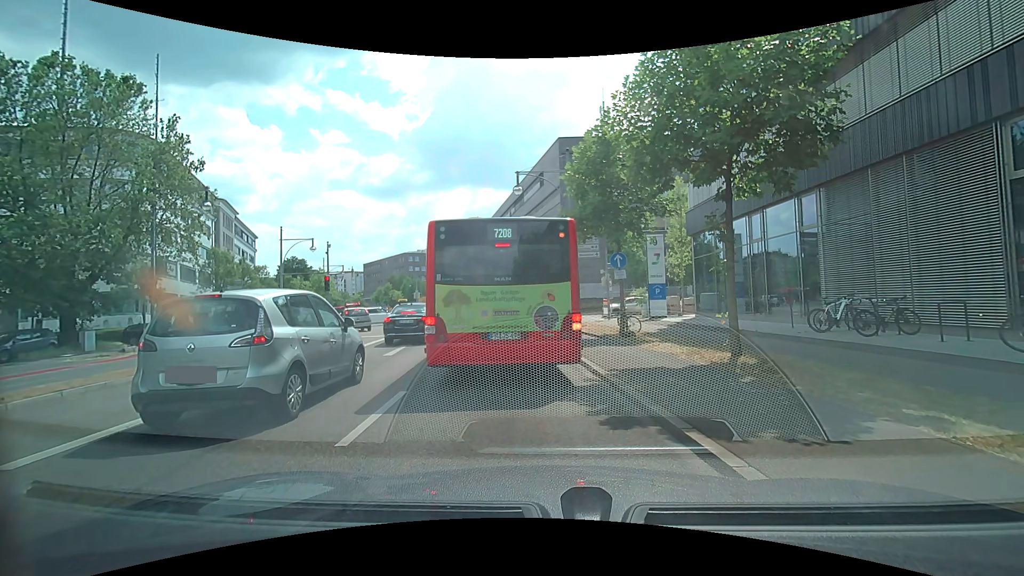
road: primary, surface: asphalt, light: Day
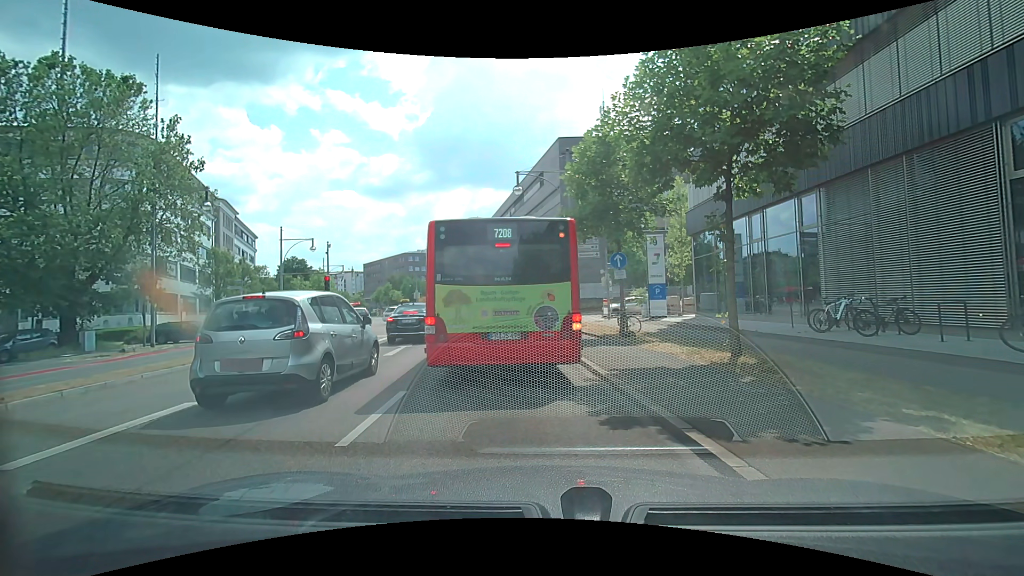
(0.0, 0.0) m; 0°
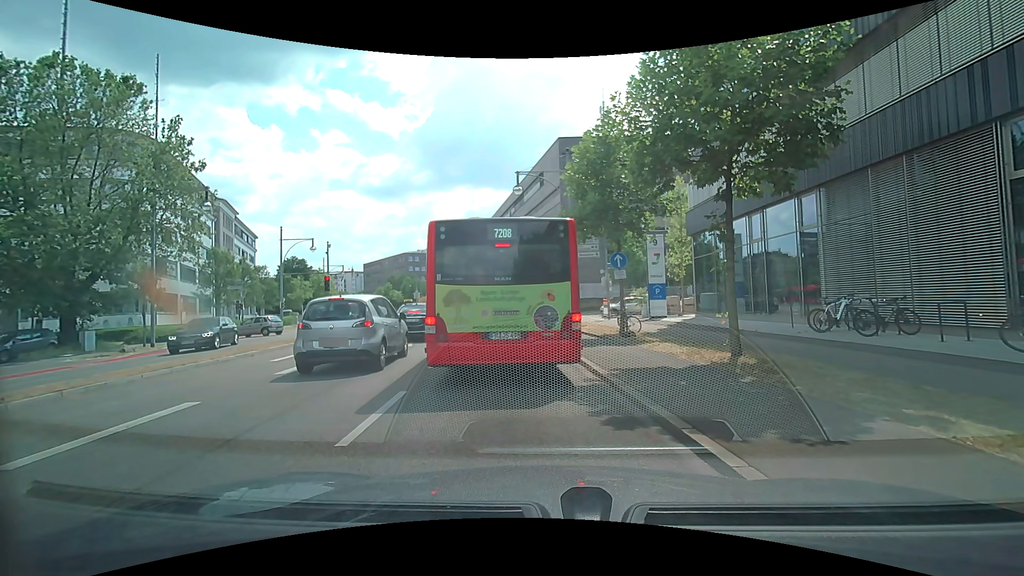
(0.0, 0.0) m; 0°
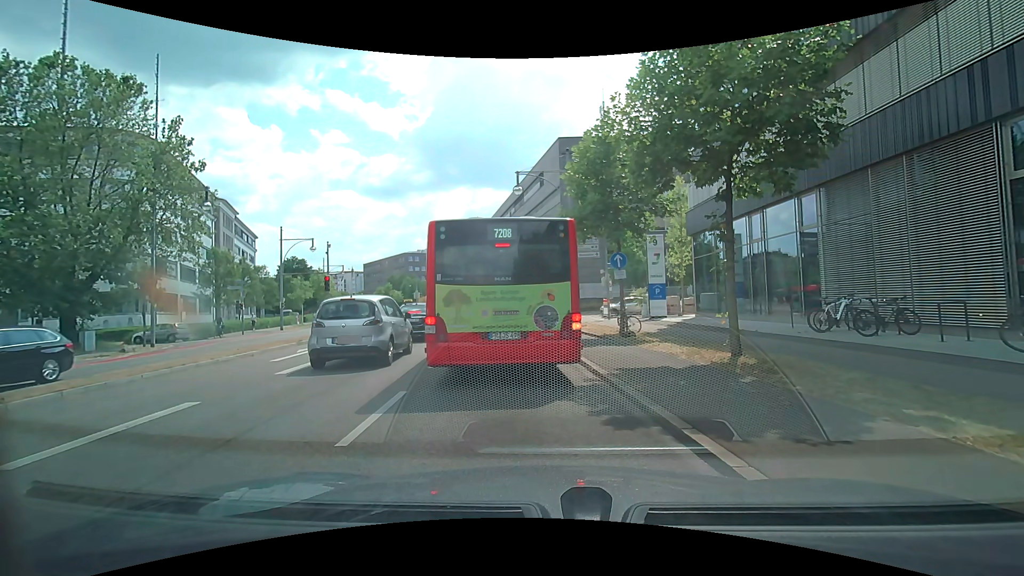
(0.0, 0.0) m; 0°
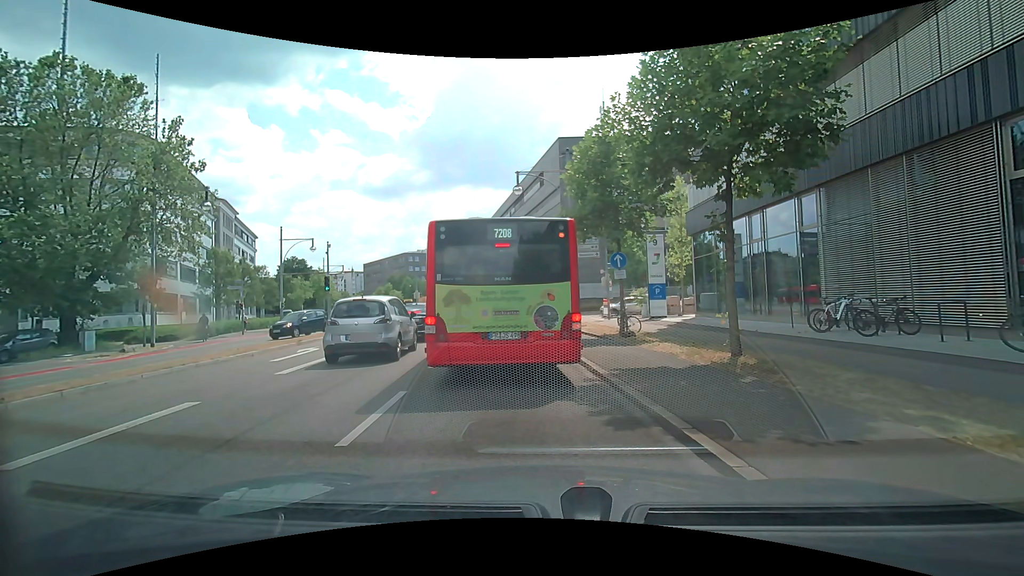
(0.0, 0.0) m; 0°
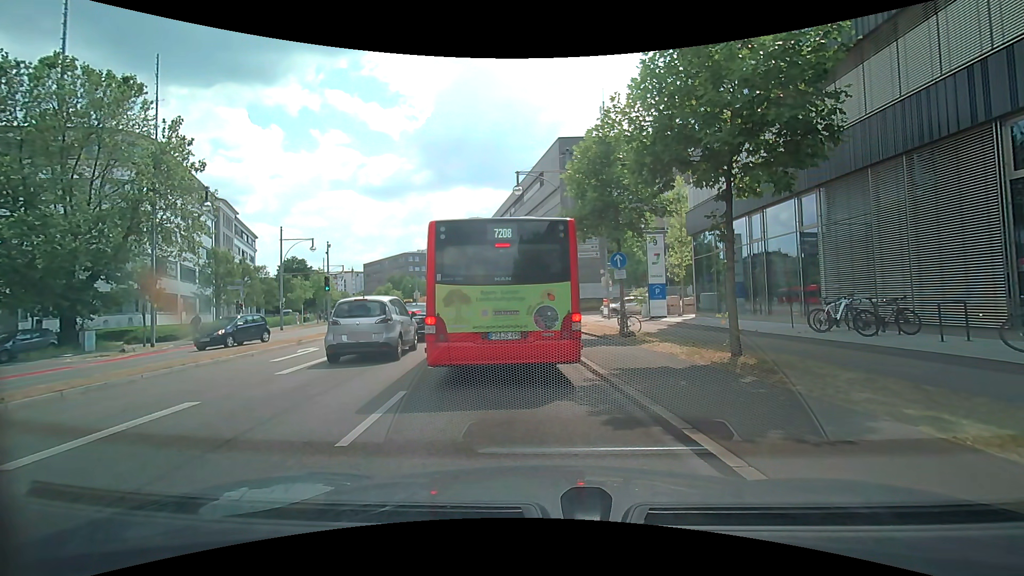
(0.0, 0.0) m; 0°
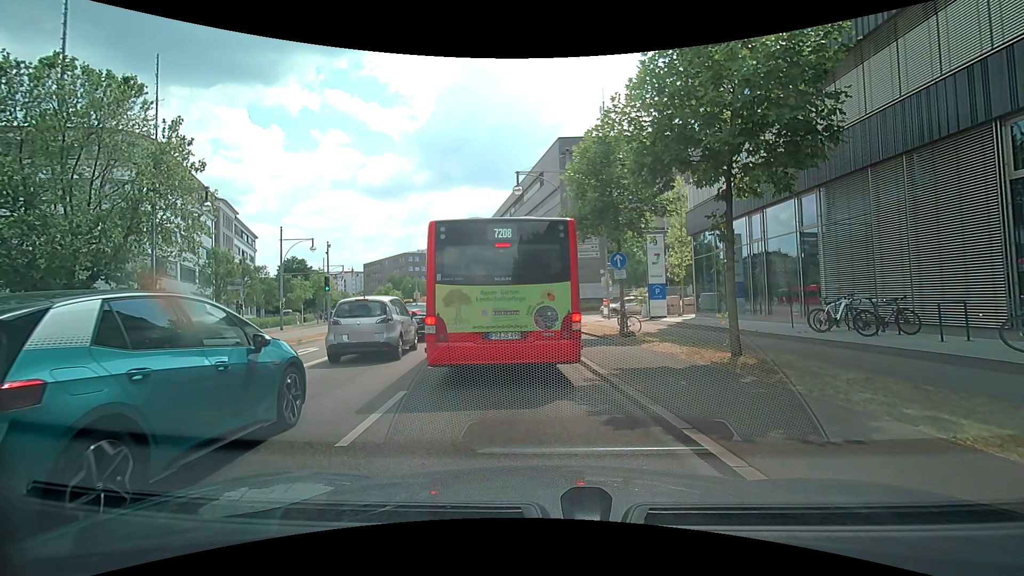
(0.0, 0.0) m; 0°
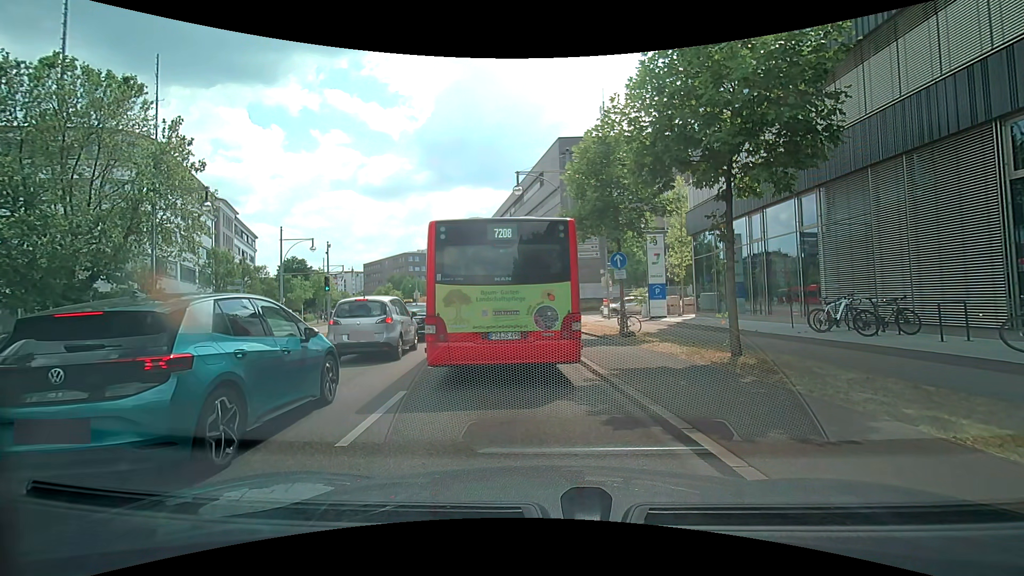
(0.0, 0.0) m; 0°
(0, +10) (-1, +20) (-2, +30) (-4, +40) (-5, +50) (-7, +59) (-10, +69) (-13, +79) (-16, +88) (-19, +98) m
